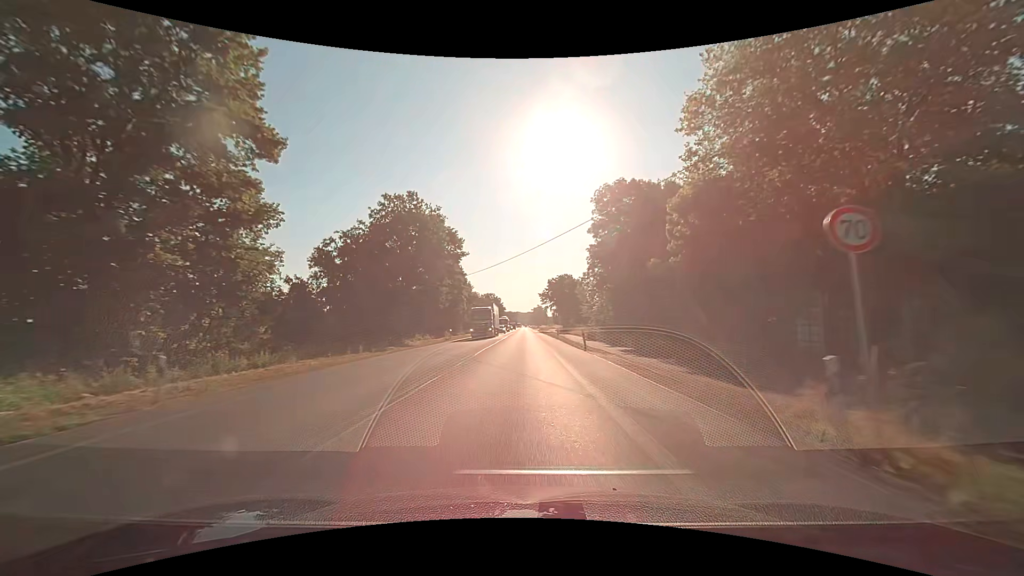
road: primary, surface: asphalt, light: Day
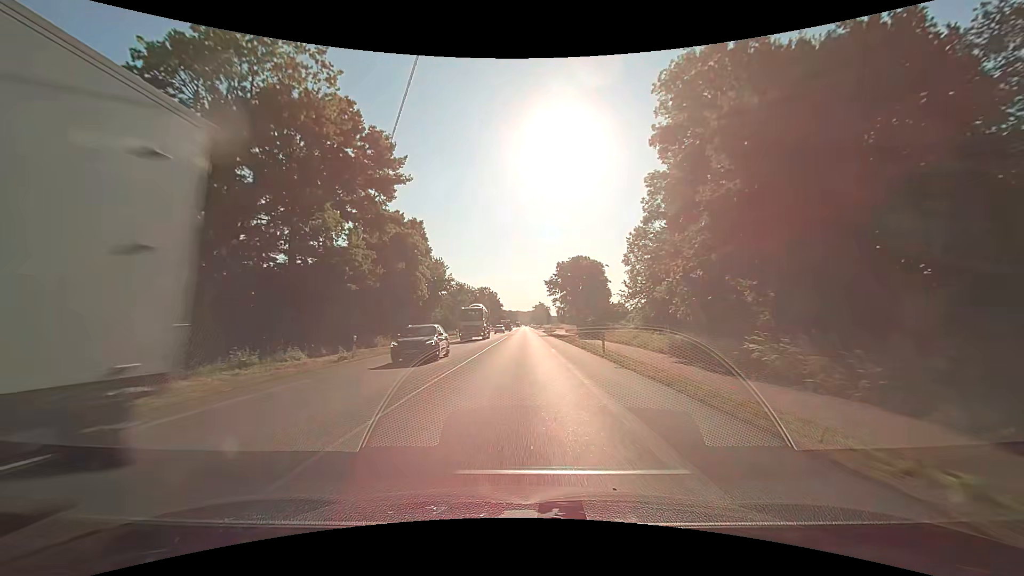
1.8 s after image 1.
(+0.1, +32.3) m; 0°
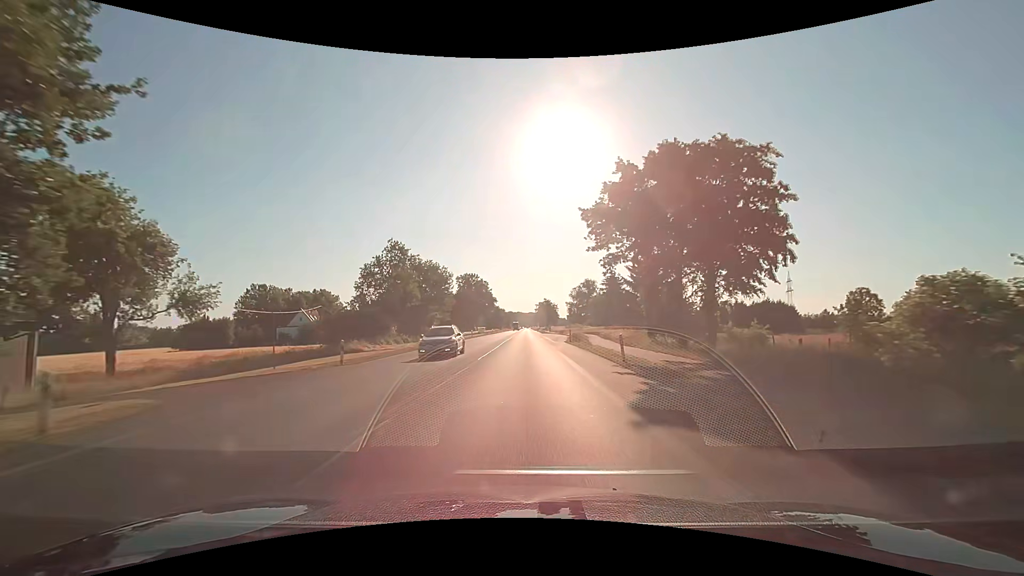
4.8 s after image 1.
(-0.1, +53.8) m; -1°
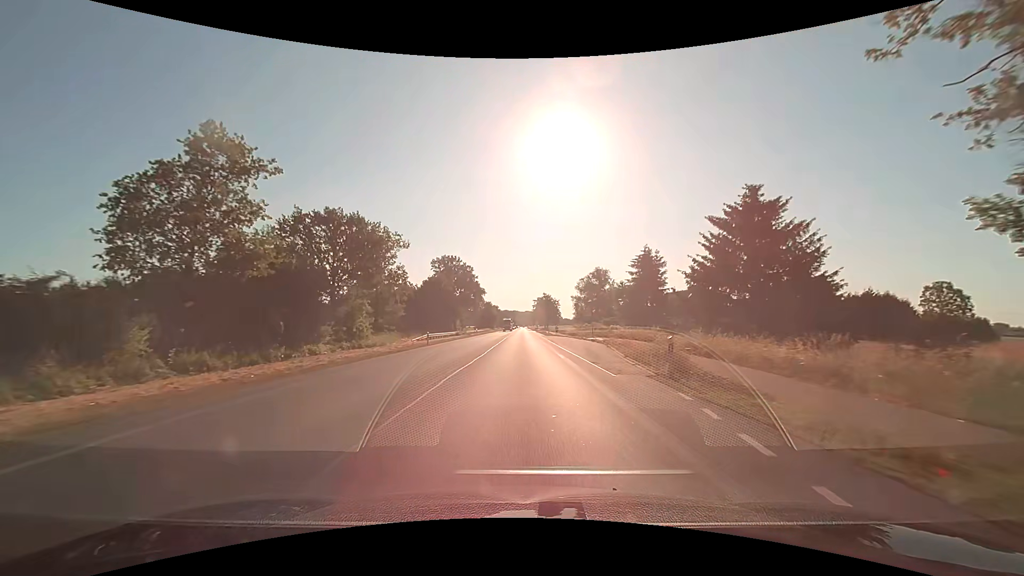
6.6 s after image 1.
(+0.3, +32.2) m; +1°
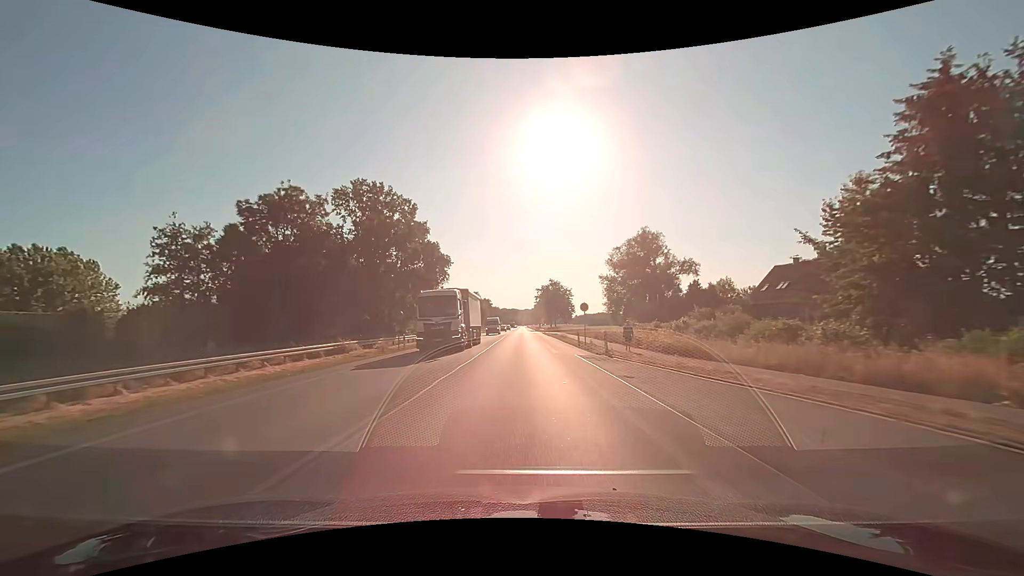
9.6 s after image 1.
(-0.2, +53.7) m; 0°
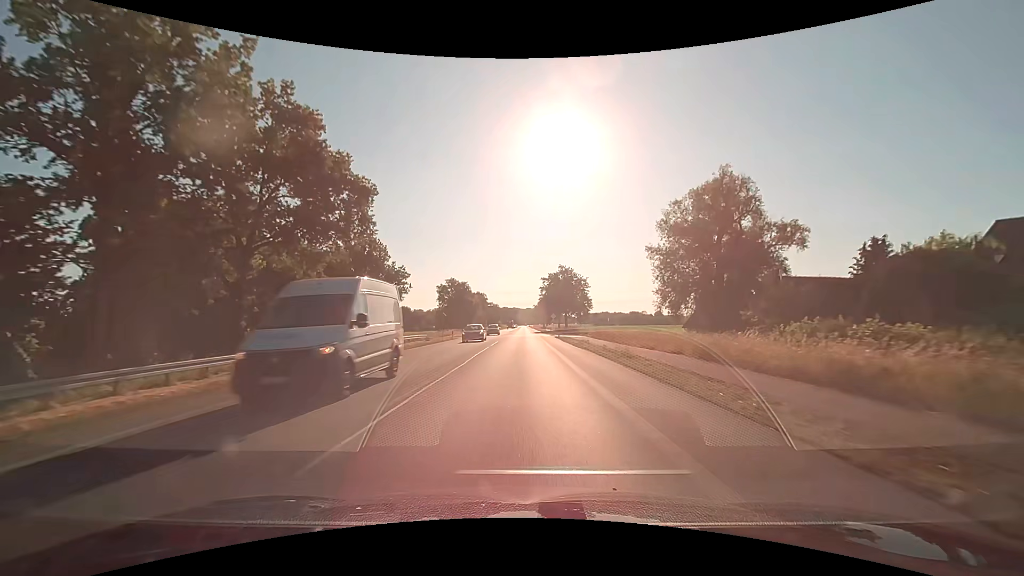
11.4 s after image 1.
(0.0, +32.3) m; 0°
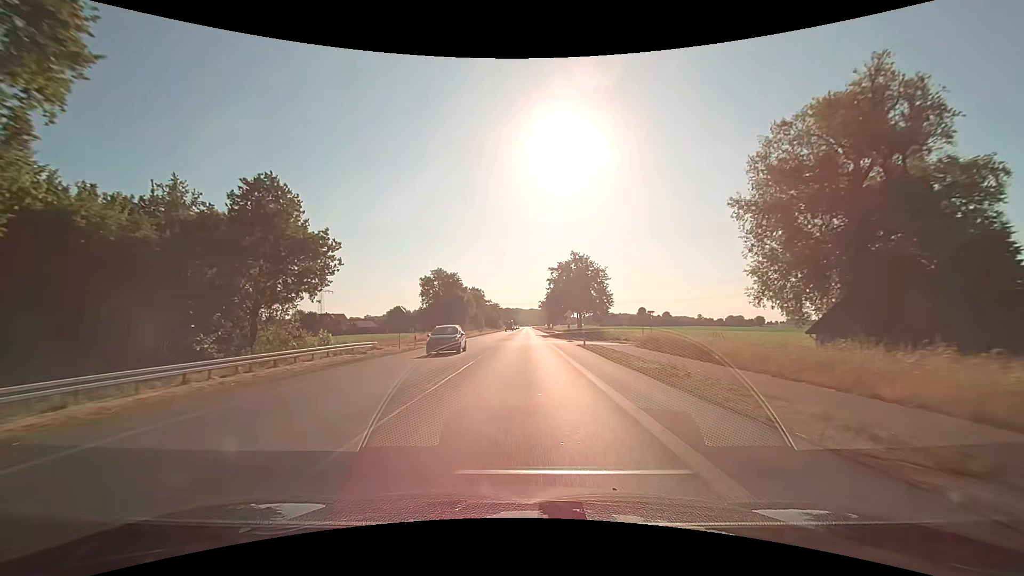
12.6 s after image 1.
(0.0, +21.5) m; 0°
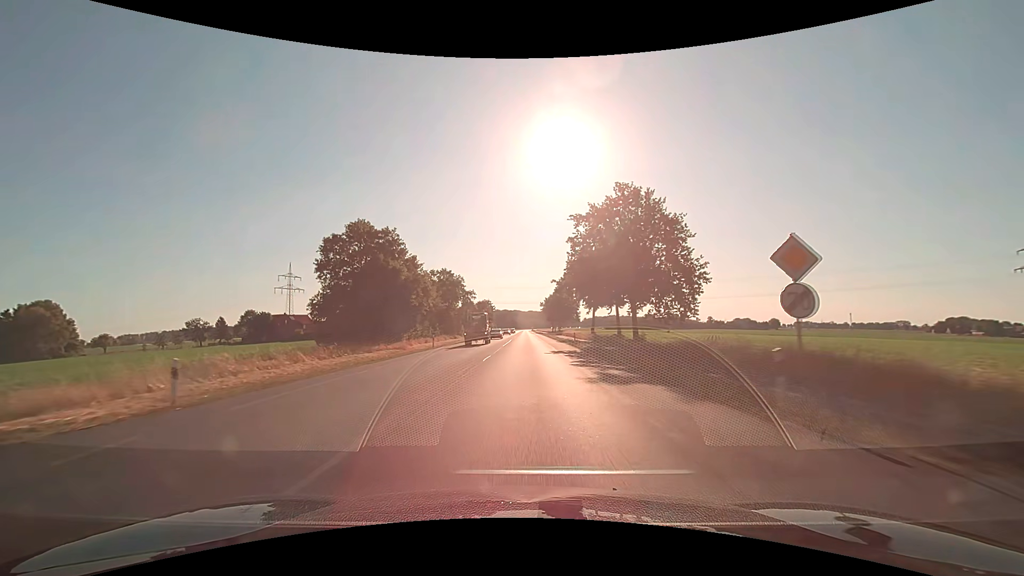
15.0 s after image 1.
(0.0, +44.1) m; 0°
(0, +10) (0, +20) (0, +30) (0, +40) (0, +50) (0, +60) (0, +70) (+1, +80) (+1, +90) (+1, +100) m
